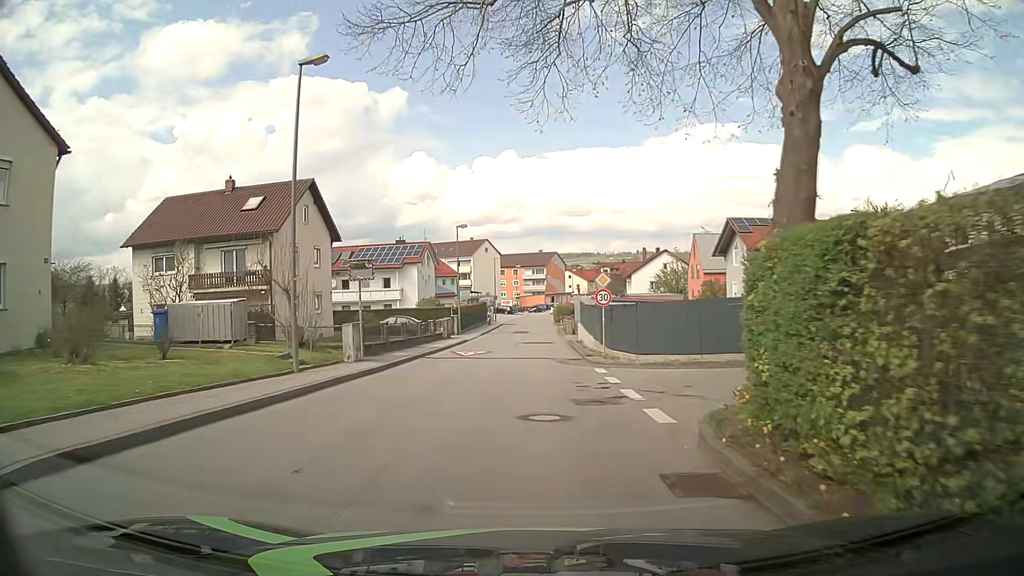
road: unclassified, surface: asphalt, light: Day
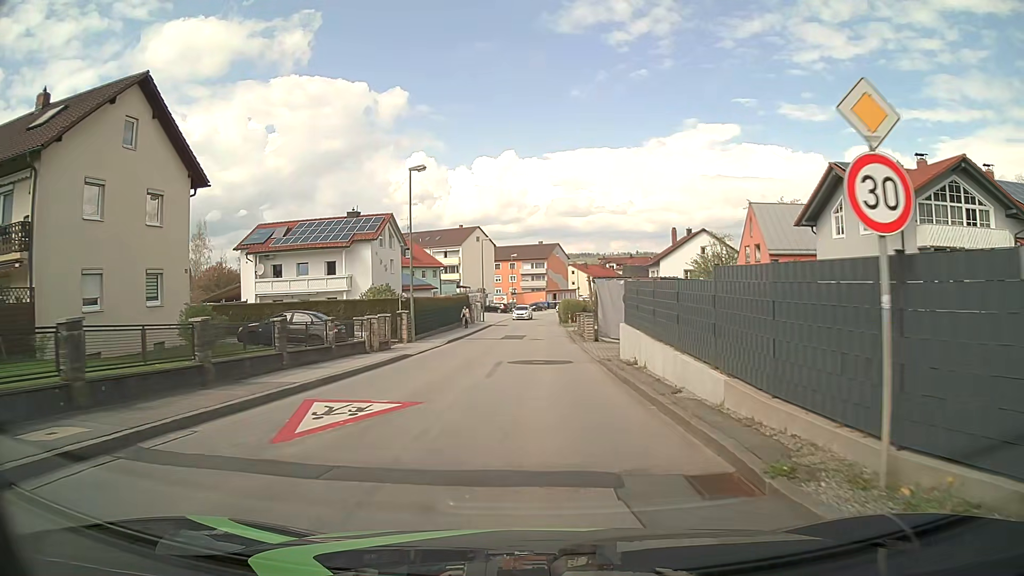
(-0.2, +19.4) m; 0°
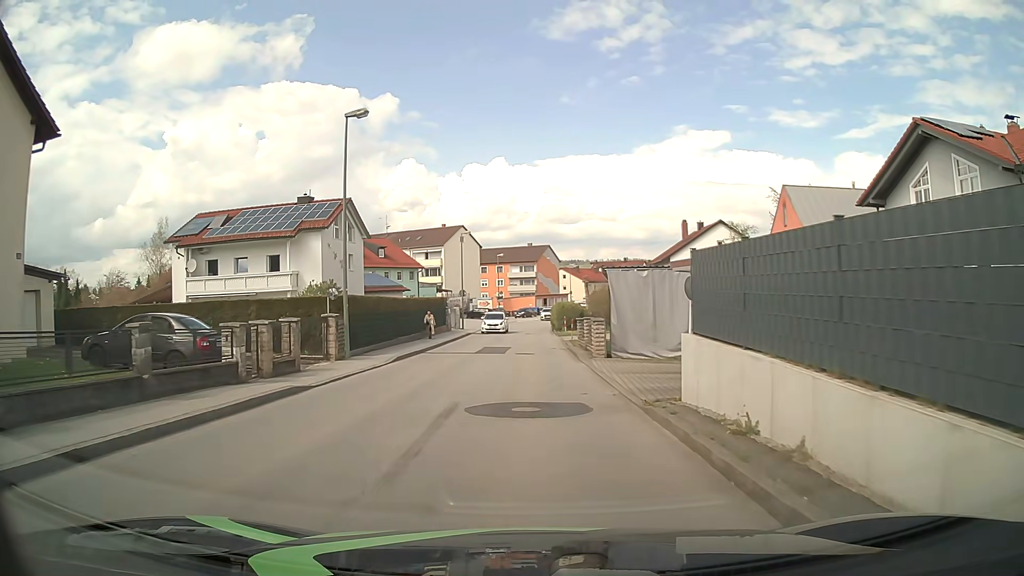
(+0.1, +9.6) m; +1°
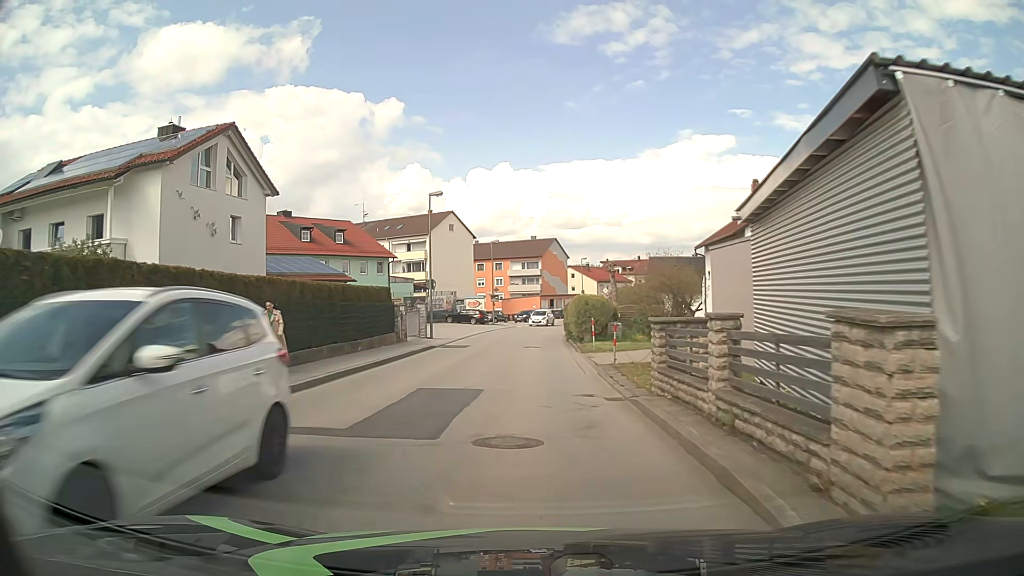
(-0.1, +19.1) m; 0°
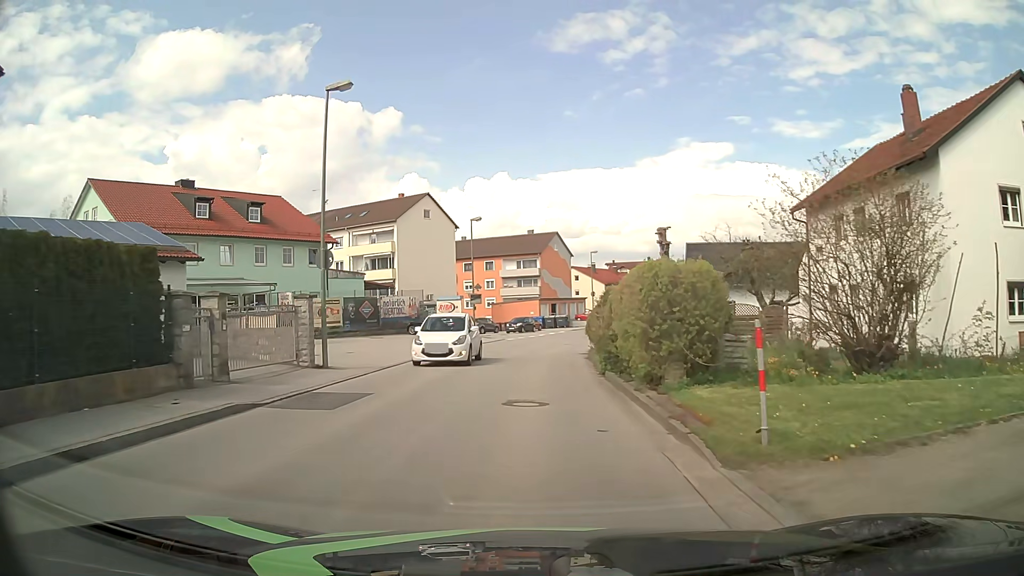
(0.0, +19.2) m; 0°
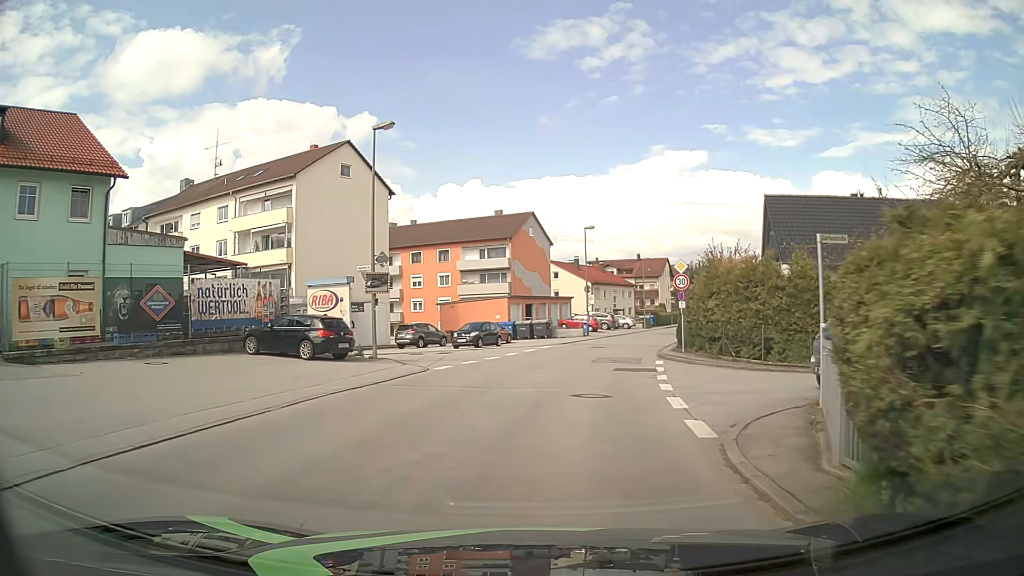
(+0.2, +23.9) m; +3°
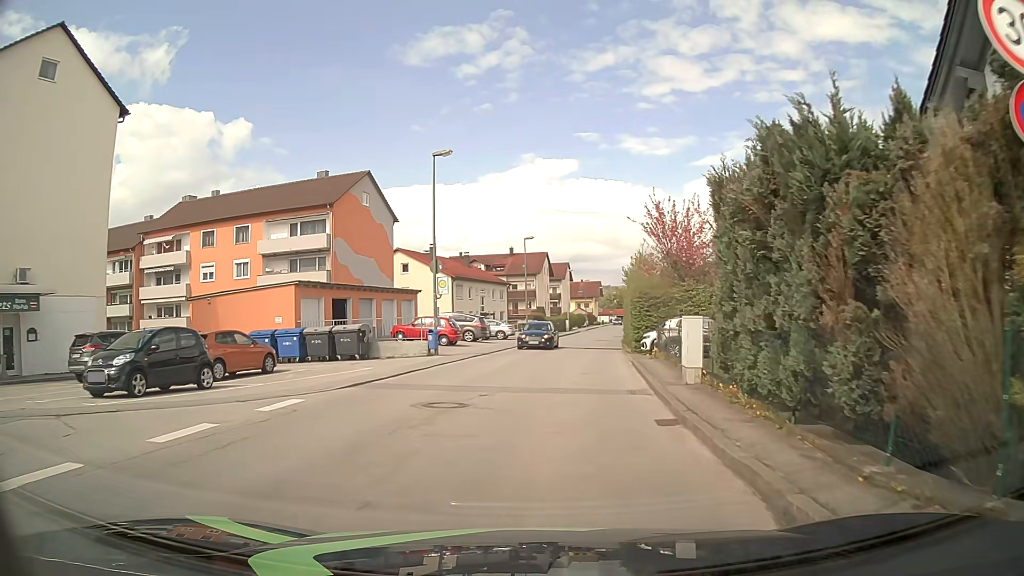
(+2.2, +23.8) m; +11°
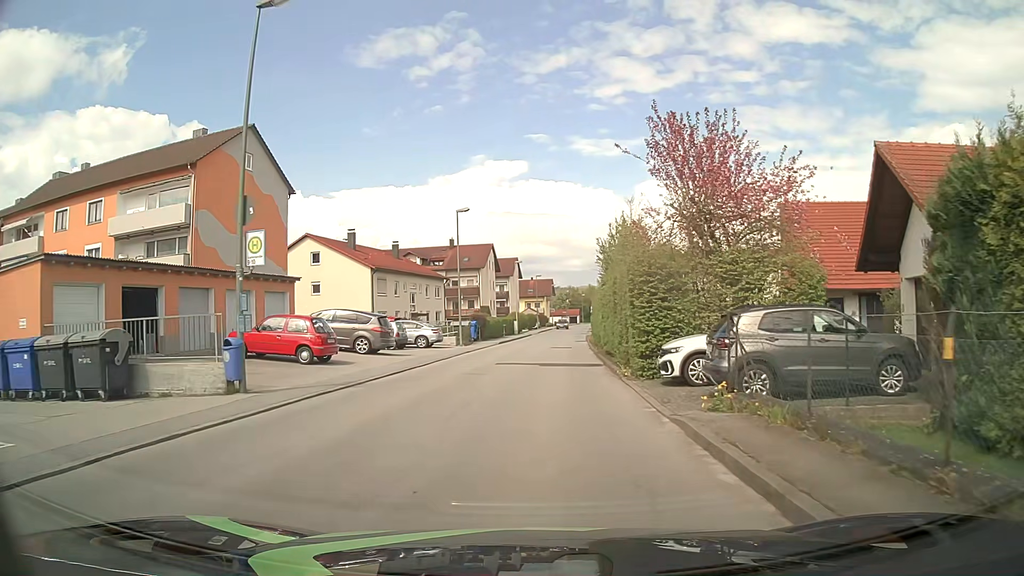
(+0.7, +14.2) m; +5°
(0, +10) (0, +20) (+1, +30) (+1, +40) (+2, +50) (+2, +60) (+3, +70) (+4, +80) (+5, +90) (+5, +100) m
